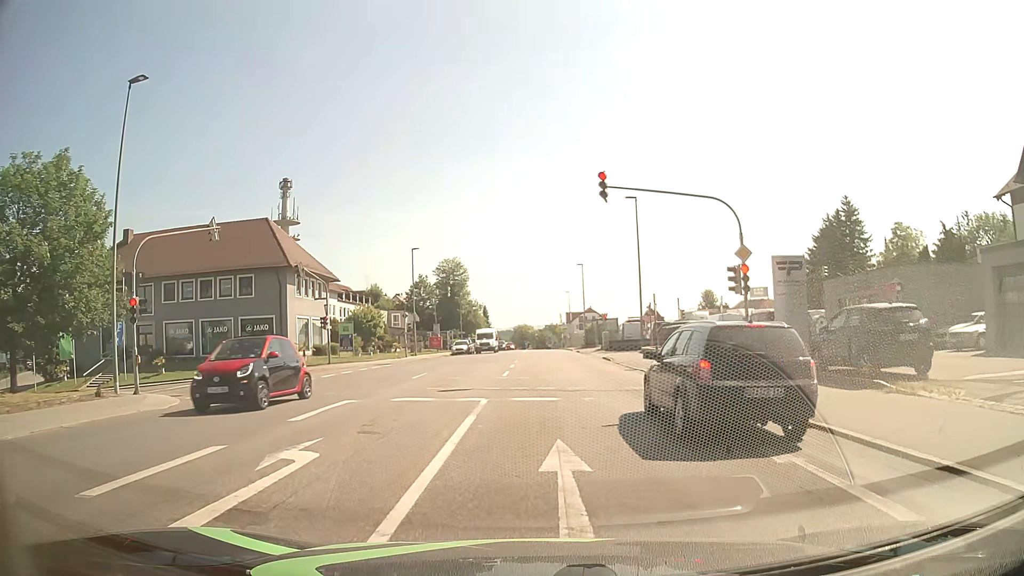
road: tertiary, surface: asphalt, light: Day
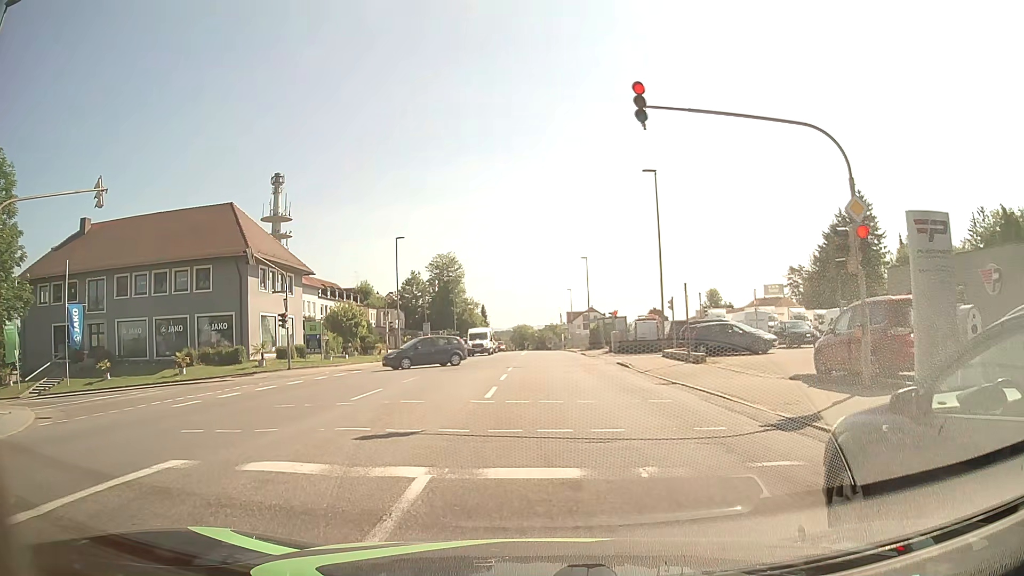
(0.0, +7.2) m; +1°
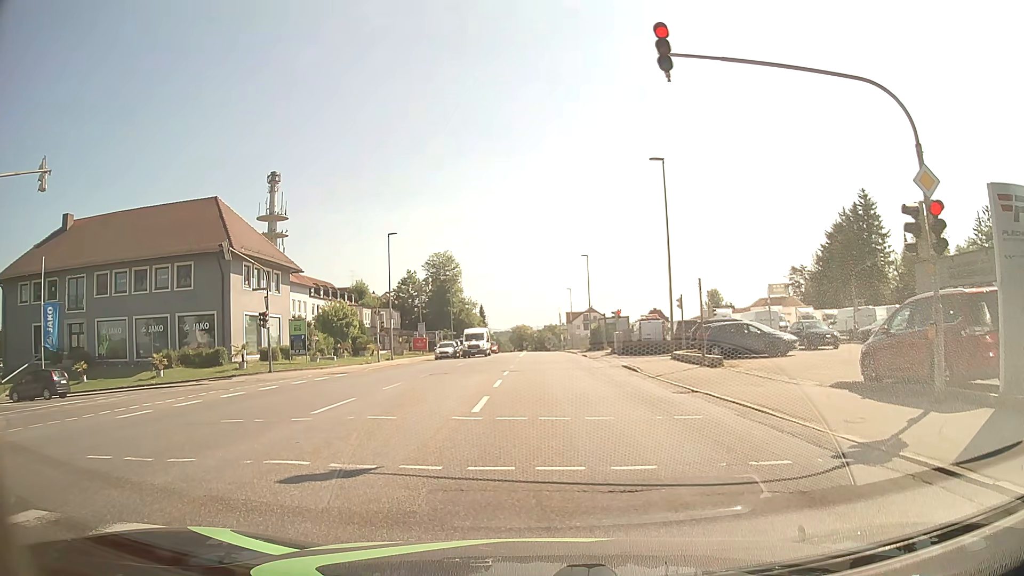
(-0.1, +2.5) m; -2°
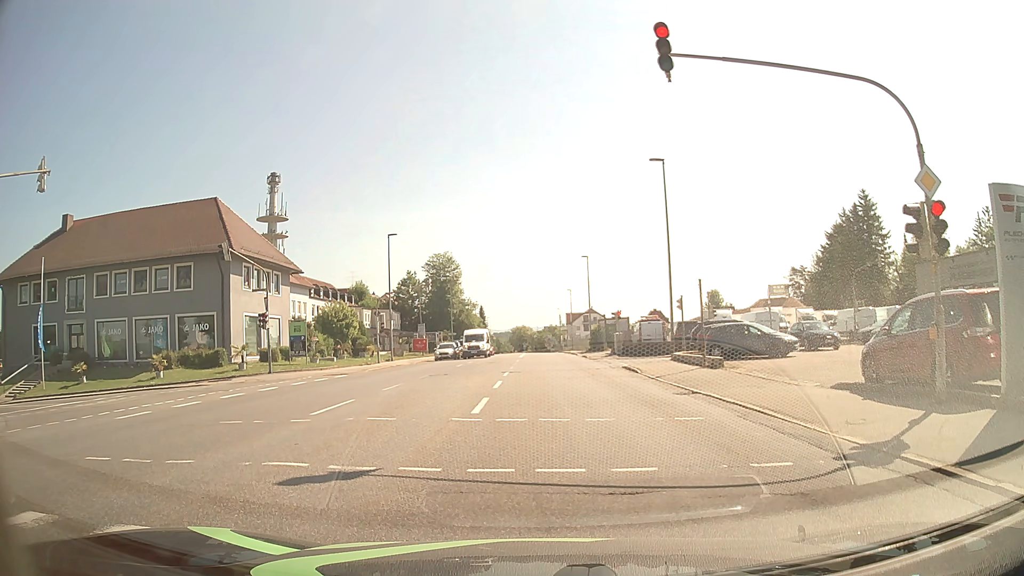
(0.0, +0.1) m; 0°
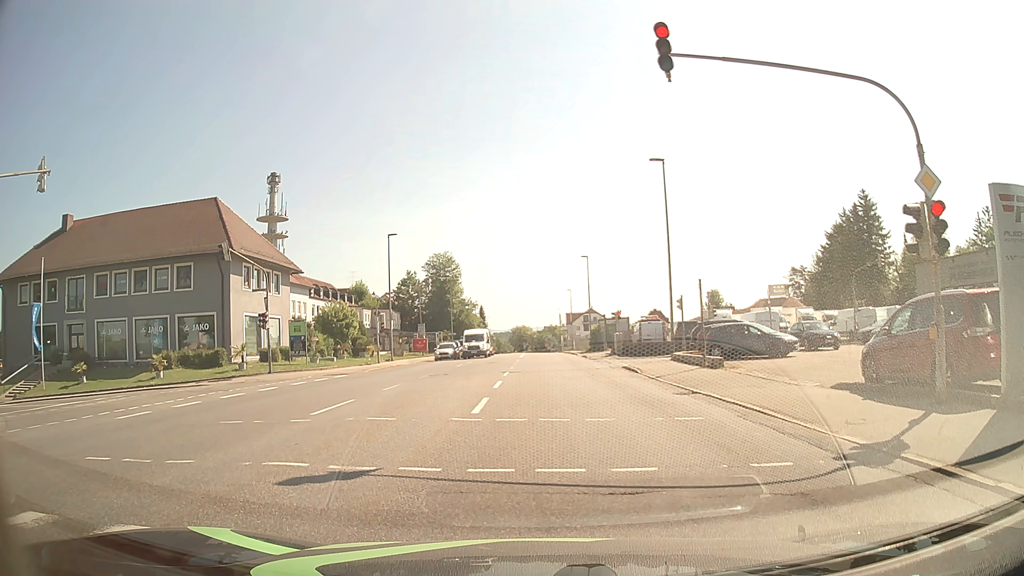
(0.0, 0.0) m; 0°
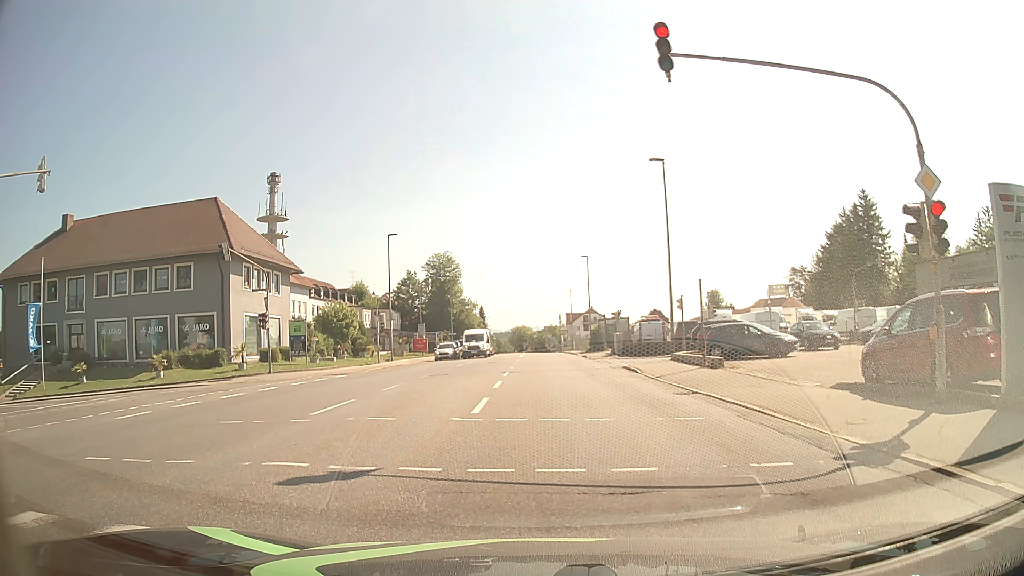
(0.0, 0.0) m; 0°
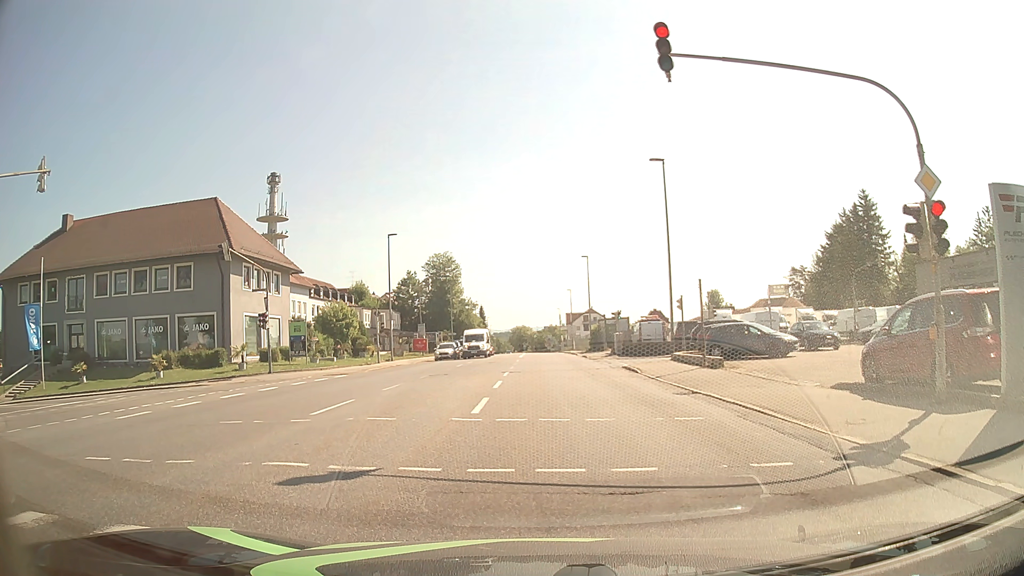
(0.0, 0.0) m; 0°
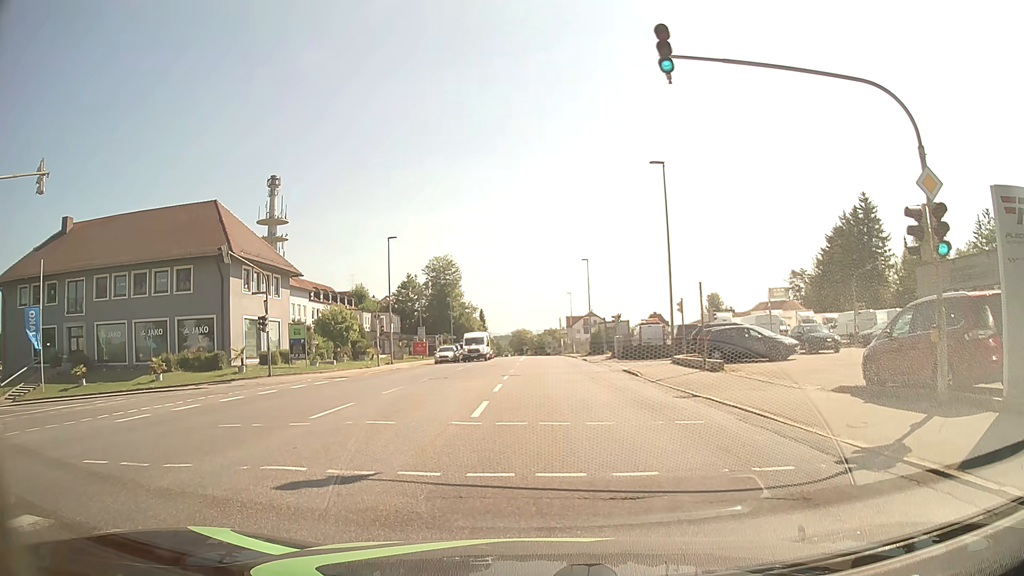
(0.0, 0.0) m; 0°
(0, +10) (0, +20) (+1, +30) (+1, +40) (+1, +50) (+1, +60) (+1, +70) (+1, +80) (+2, +90) (+2, +100) m
